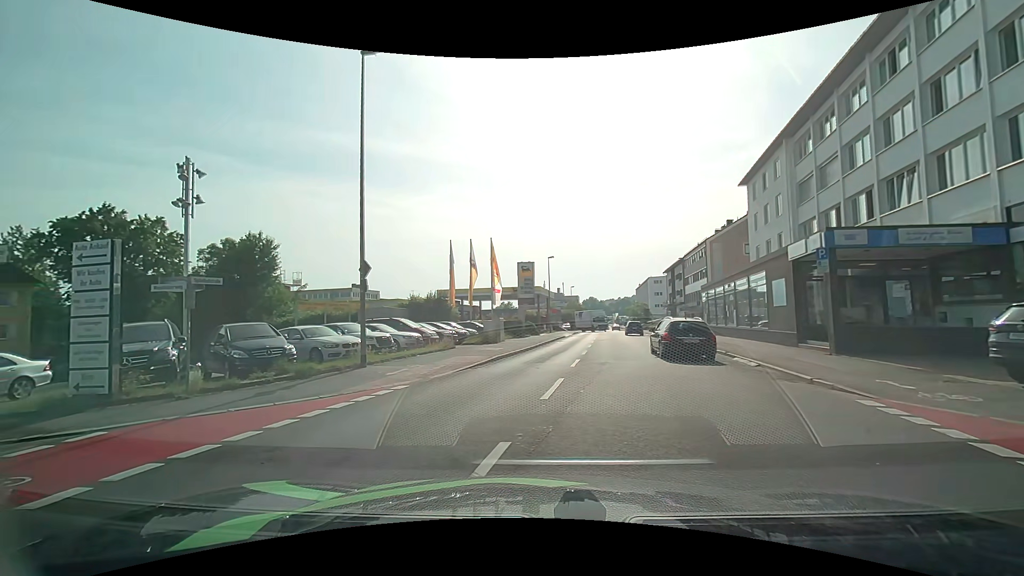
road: tertiary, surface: asphalt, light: Day
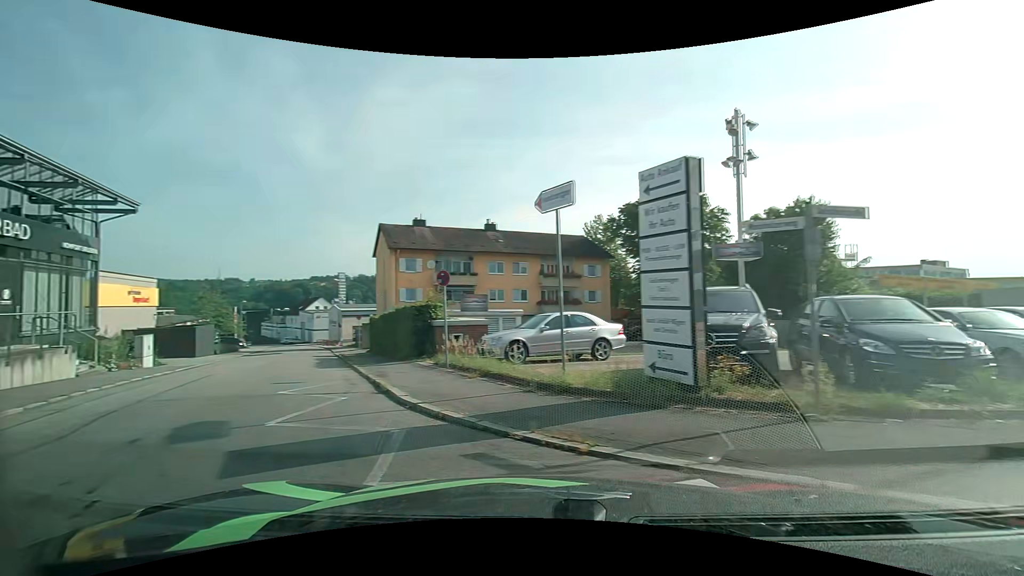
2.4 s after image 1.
(-2.5, +5.5) m; -53°
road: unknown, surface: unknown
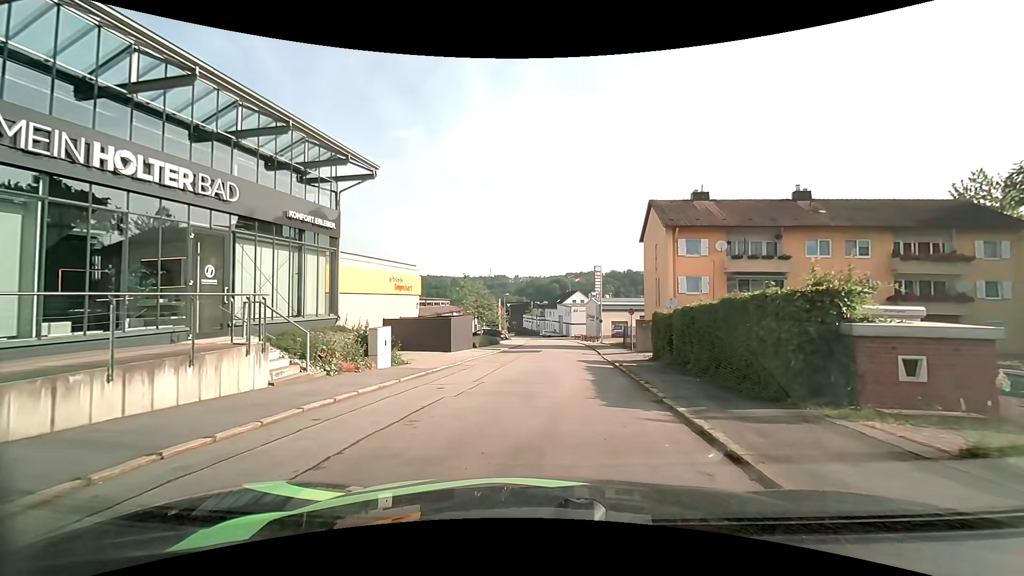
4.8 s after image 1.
(-3.4, +8.4) m; -28°
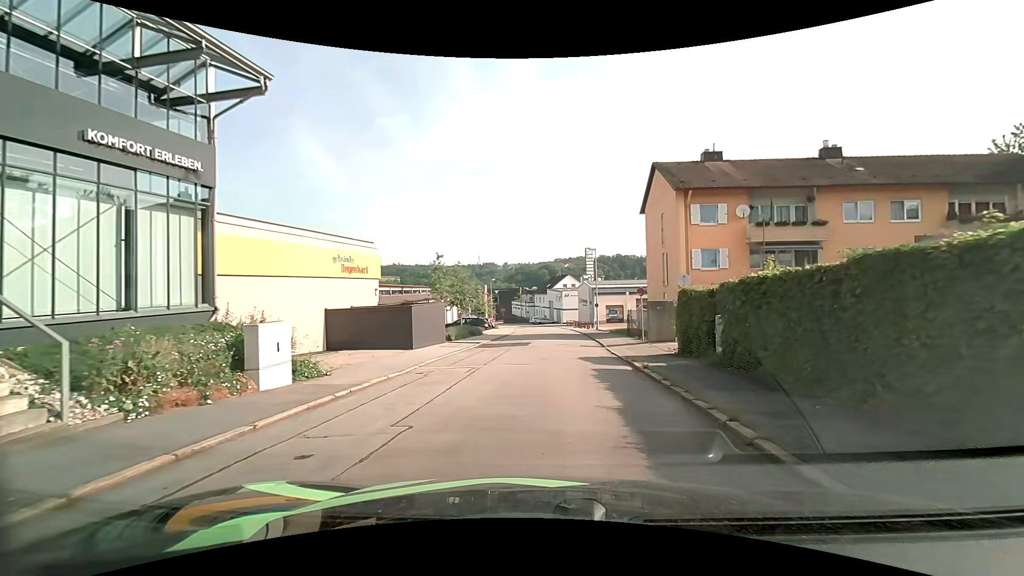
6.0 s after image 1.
(+0.1, +6.2) m; 0°
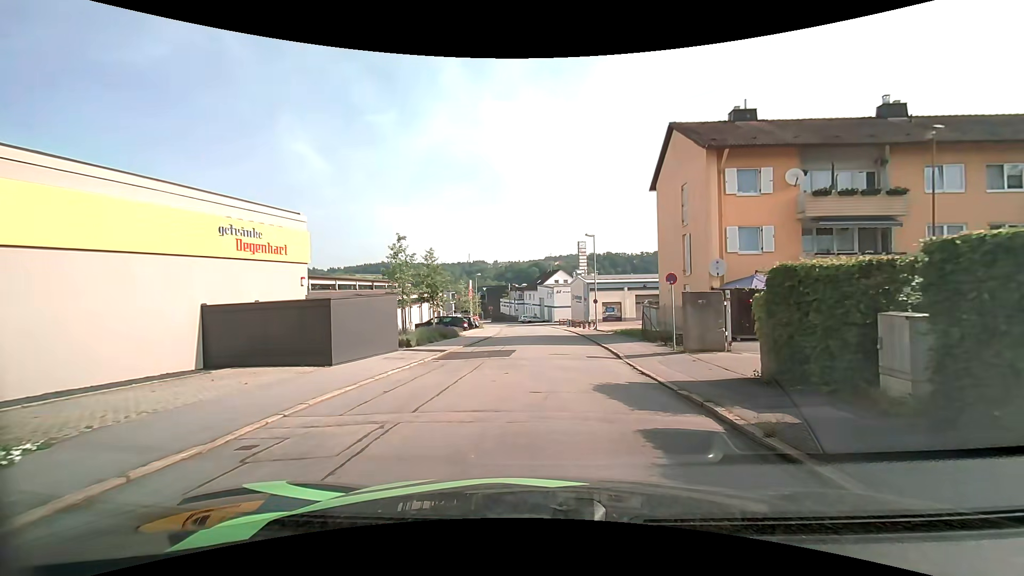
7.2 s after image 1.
(+0.1, +7.3) m; +2°
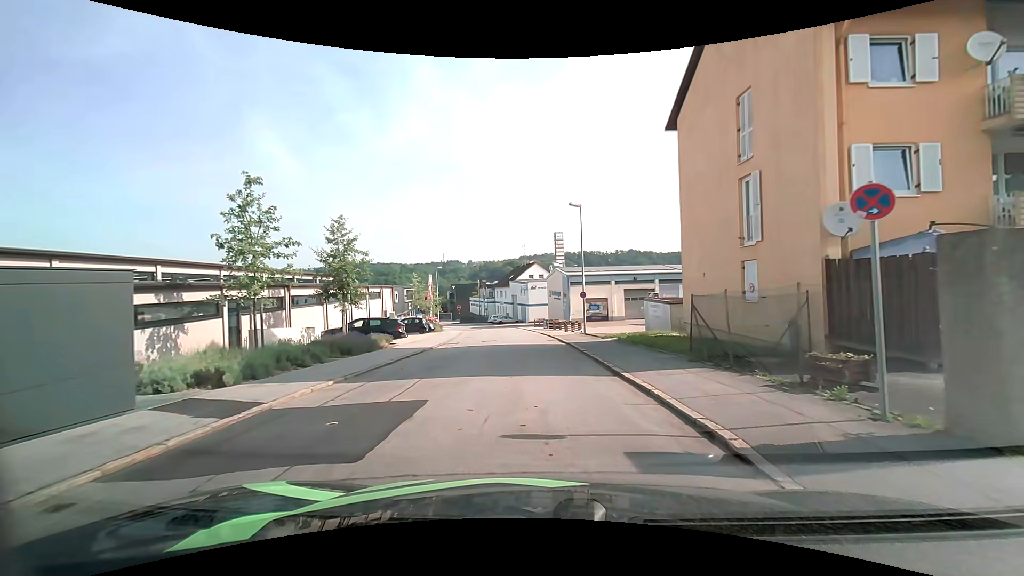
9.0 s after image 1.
(+0.4, +11.5) m; +3°
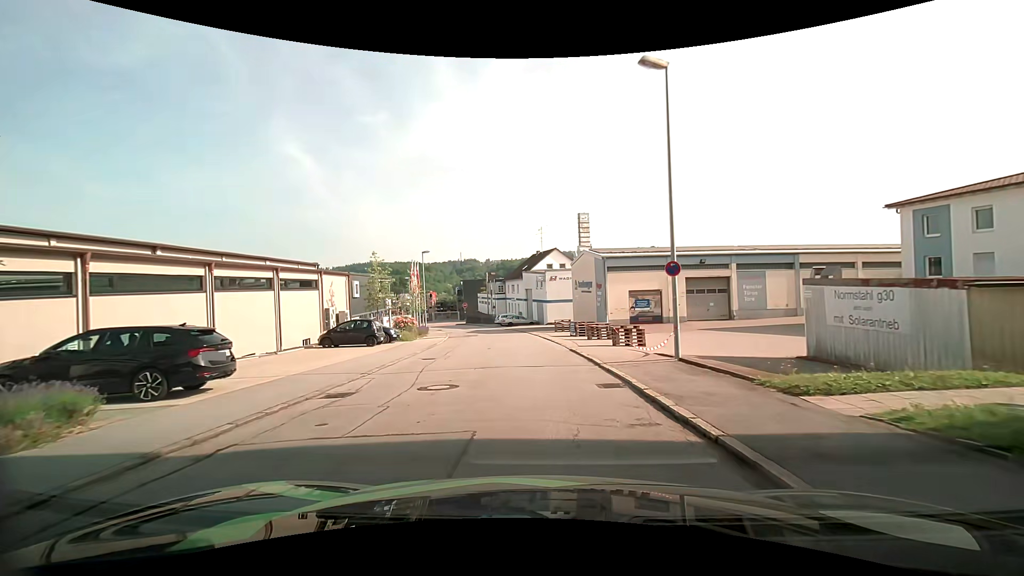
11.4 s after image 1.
(-0.3, +17.4) m; -3°
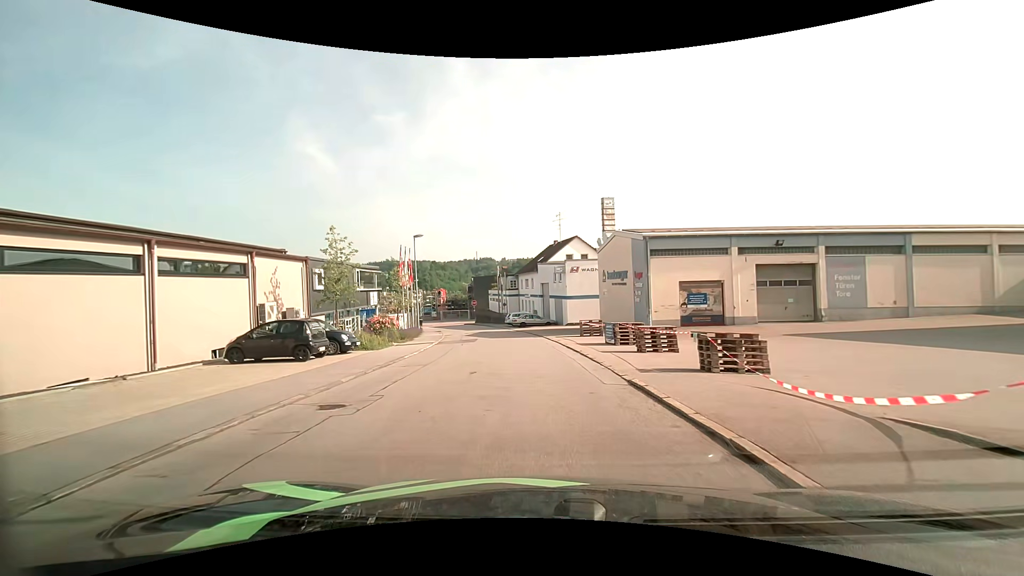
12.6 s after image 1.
(-0.1, +9.6) m; -2°
(0, +10) (-1, +20) (-2, +30) (-3, +40) (-5, +50) (-7, +59) (-10, +69) (-12, +79) (-14, +88) (-15, +98) m
